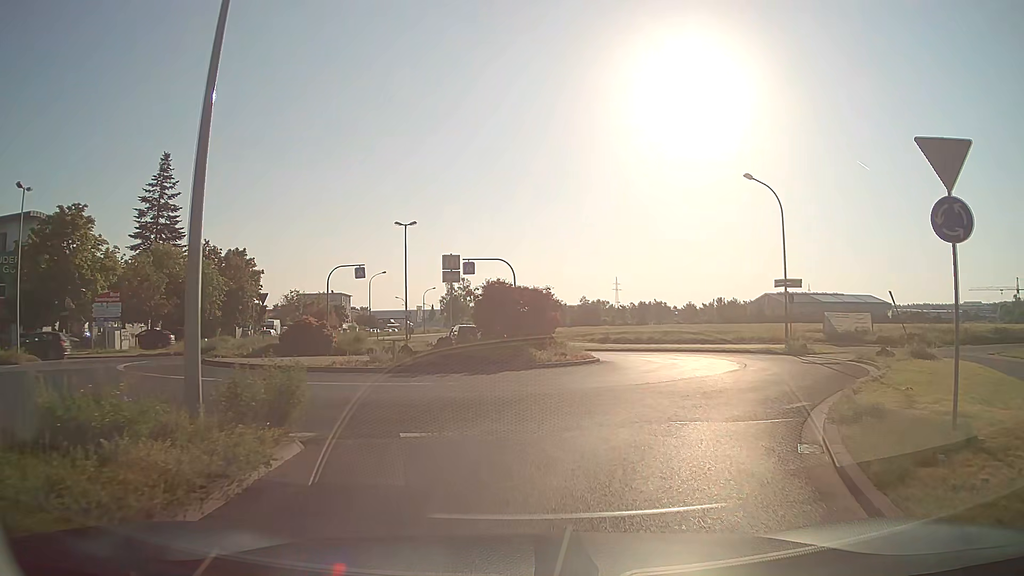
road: tertiary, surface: asphalt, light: Day
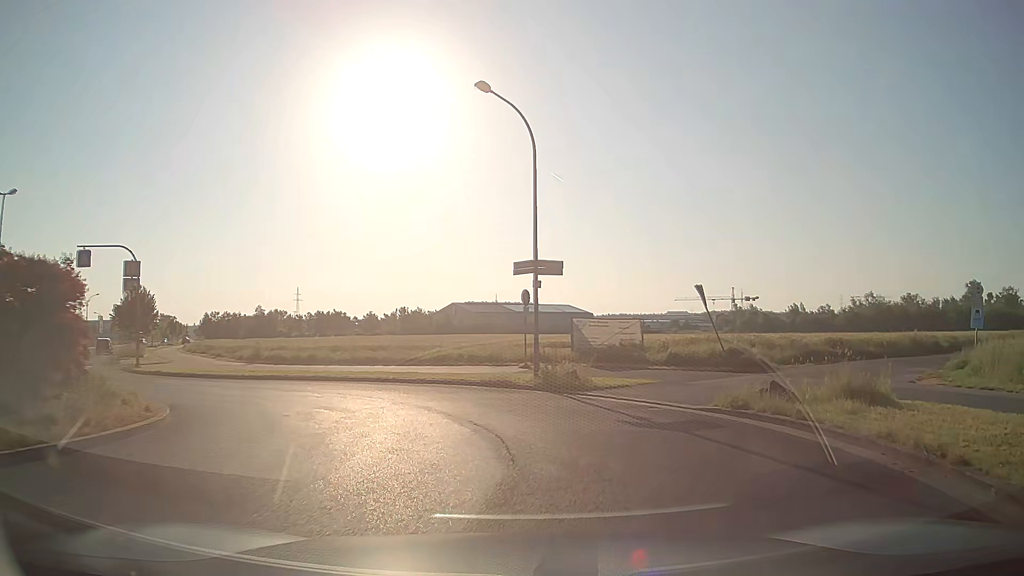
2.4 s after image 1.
(+2.6, +13.0) m; +27°
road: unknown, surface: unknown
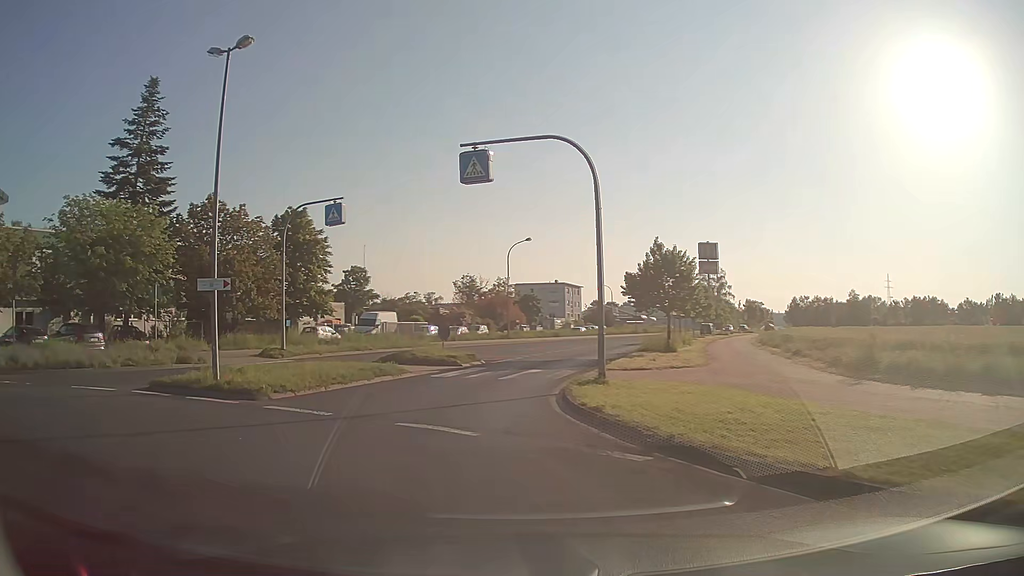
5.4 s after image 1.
(-6.1, +18.3) m; -49°
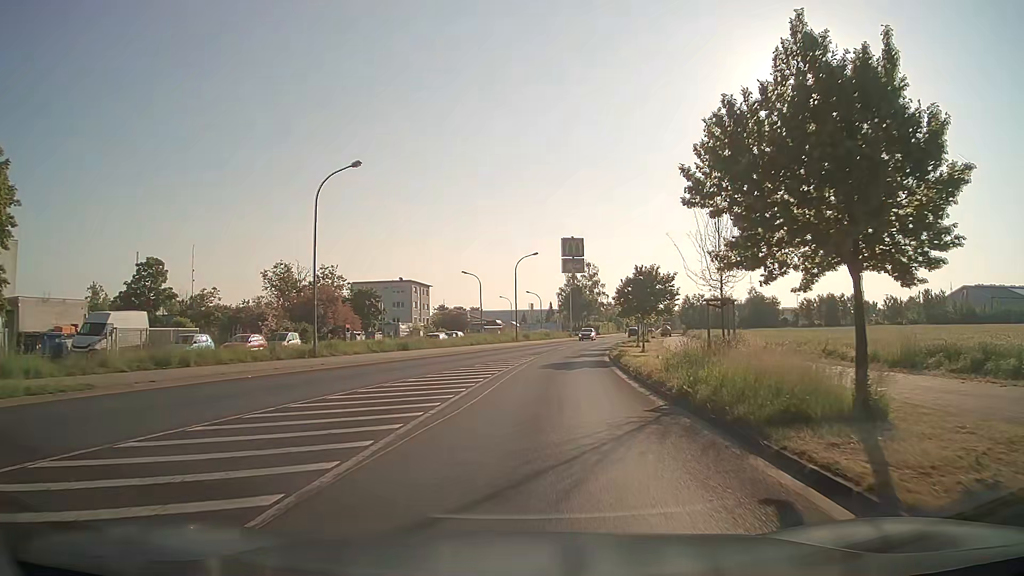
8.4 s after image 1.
(+0.1, +26.5) m; +12°
(0, +10) (+1, +20) (+2, +30) (+3, +40) (+5, +50) (+7, +60) (+9, +69) (+11, +79) (+13, +89) (+15, +99) m
